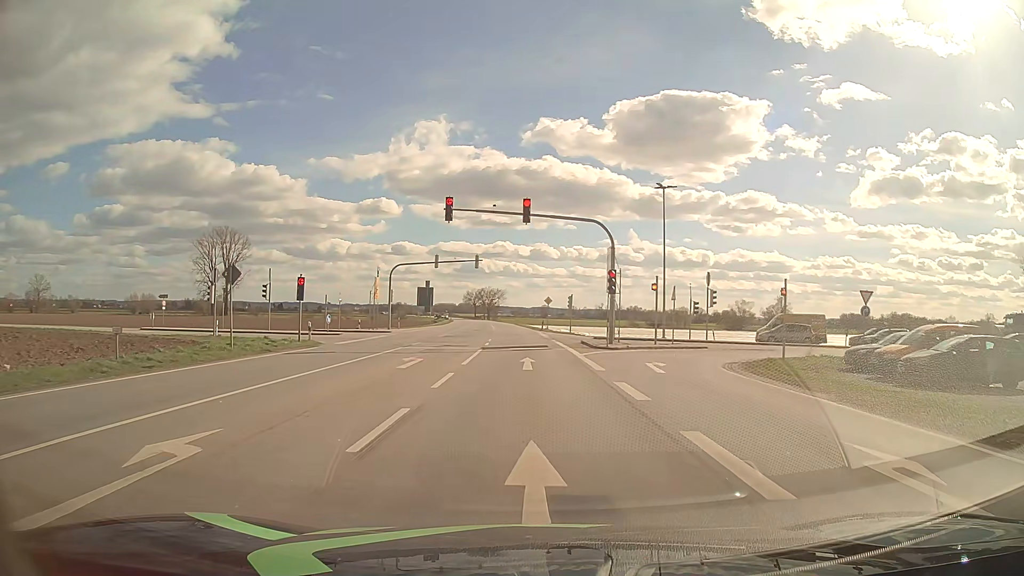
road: primary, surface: asphalt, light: Day
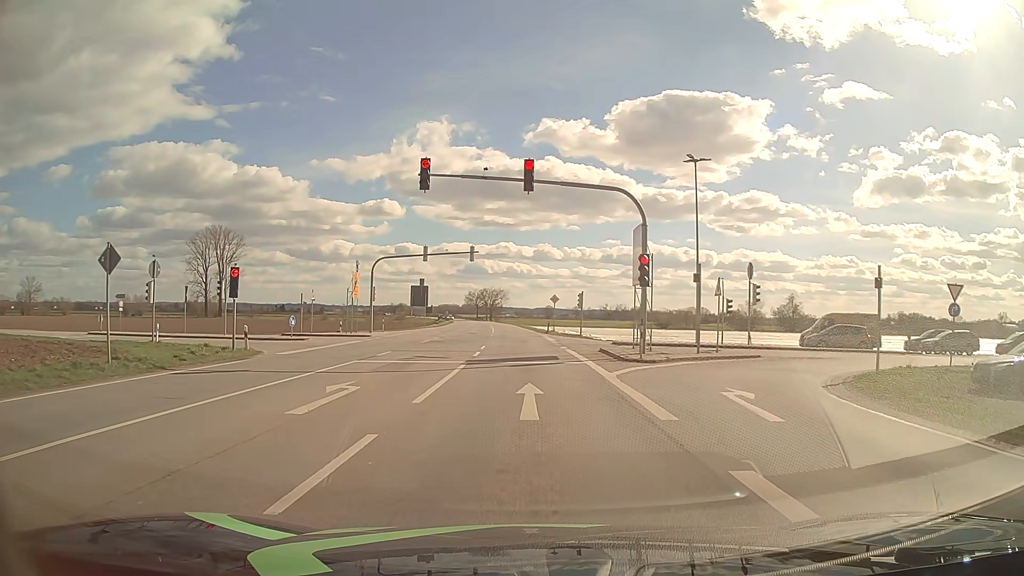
(0.0, +7.9) m; -1°
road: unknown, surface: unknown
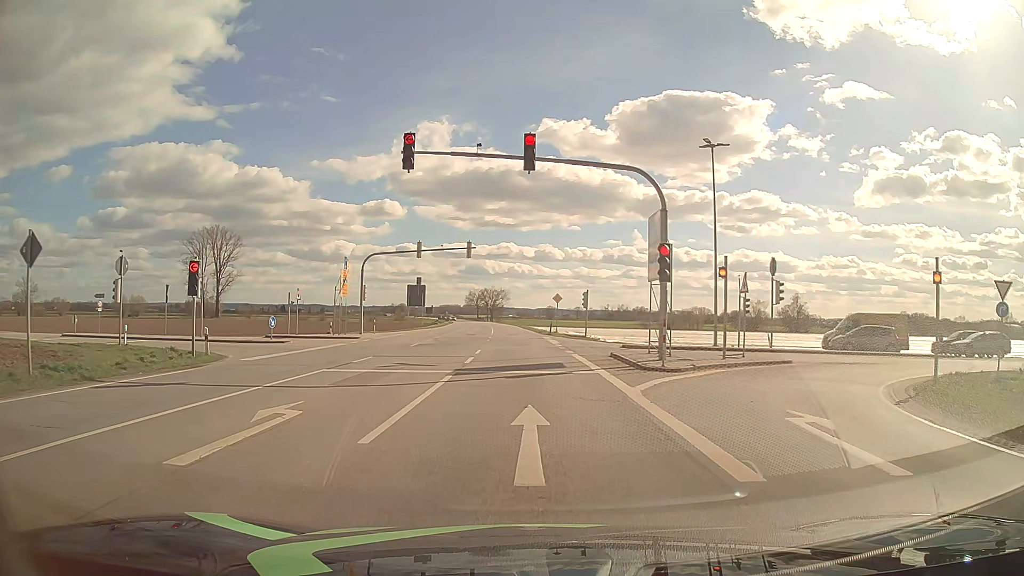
(0.0, +3.4) m; 0°
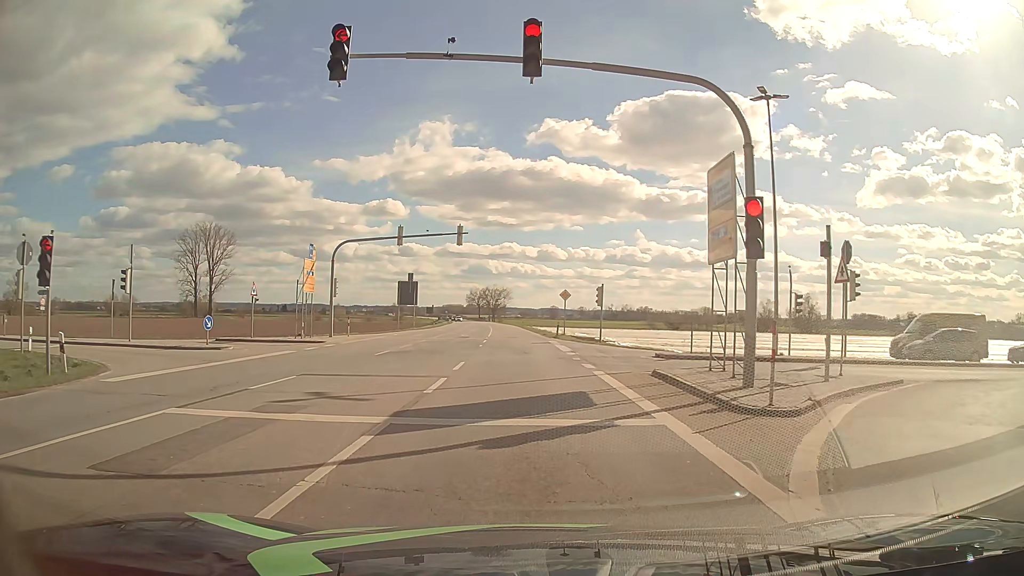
(0.0, +7.8) m; +1°
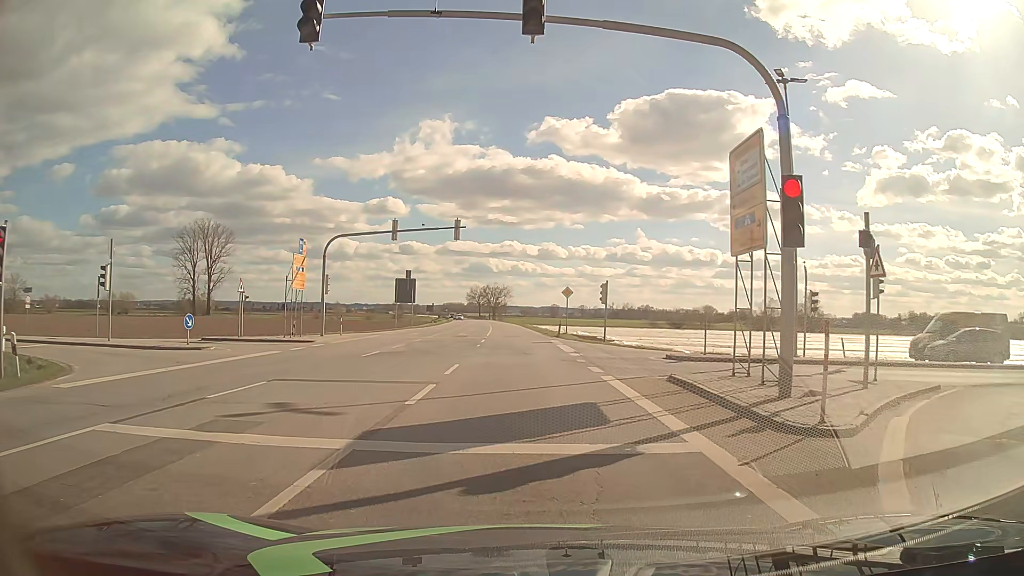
(0.0, +1.8) m; -1°
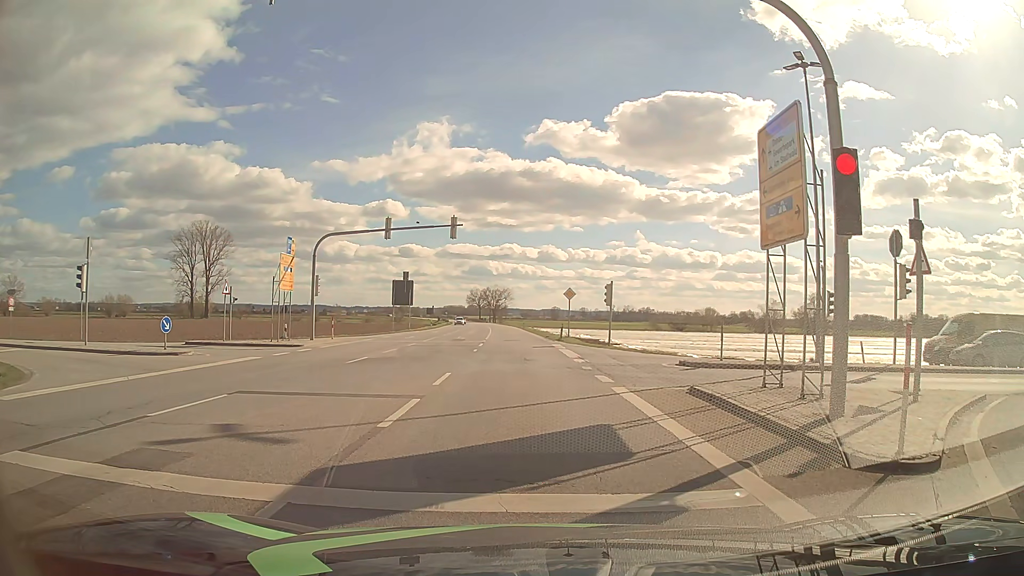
(0.0, +1.9) m; 0°
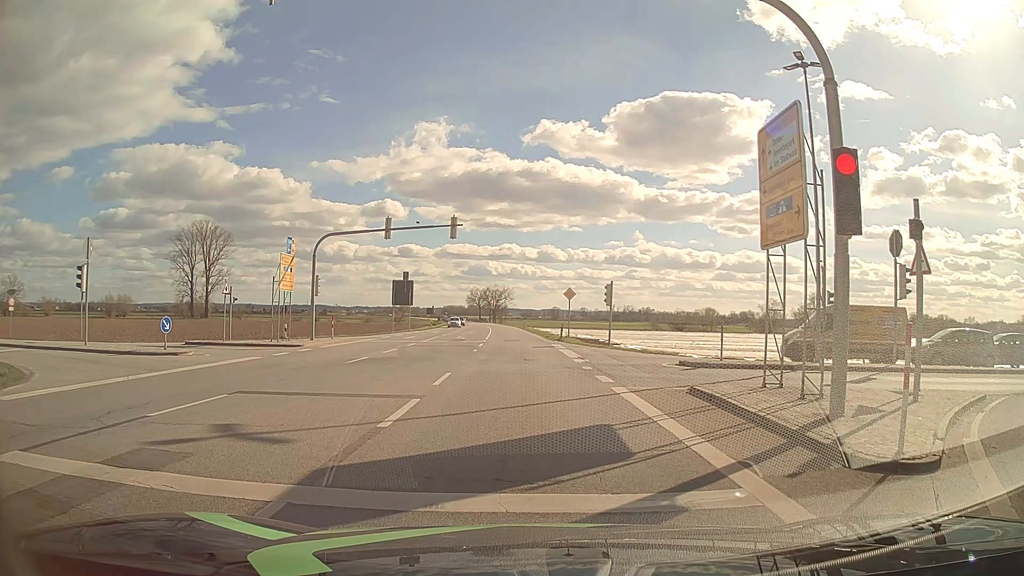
(0.0, 0.0) m; 0°
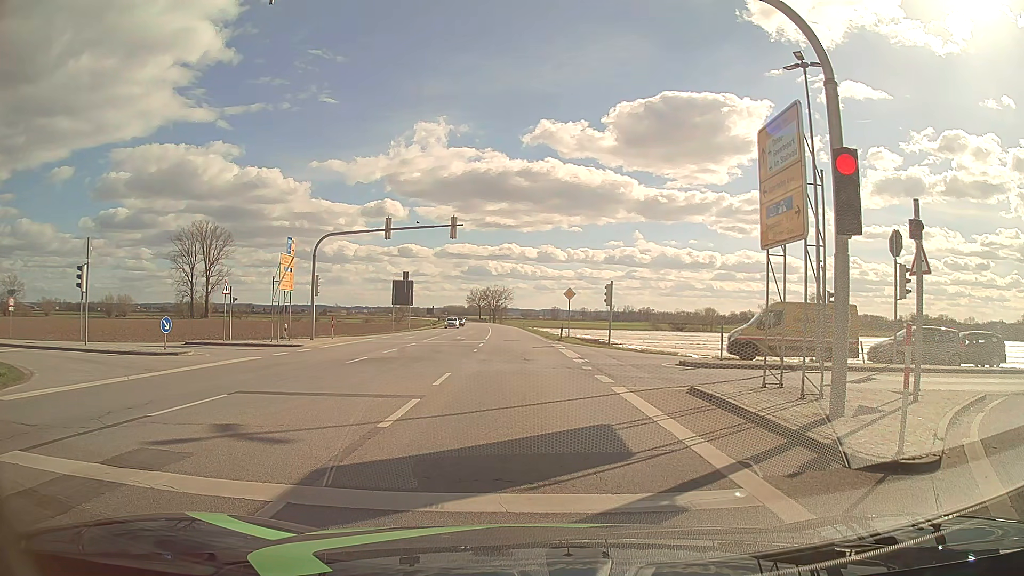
(0.0, 0.0) m; 0°
(0, +10) (-1, +20) (-1, +30) (-1, +40) (-2, +50) (-2, +60) (-3, +70) (-3, +80) (-4, +90) (-5, +100) m
